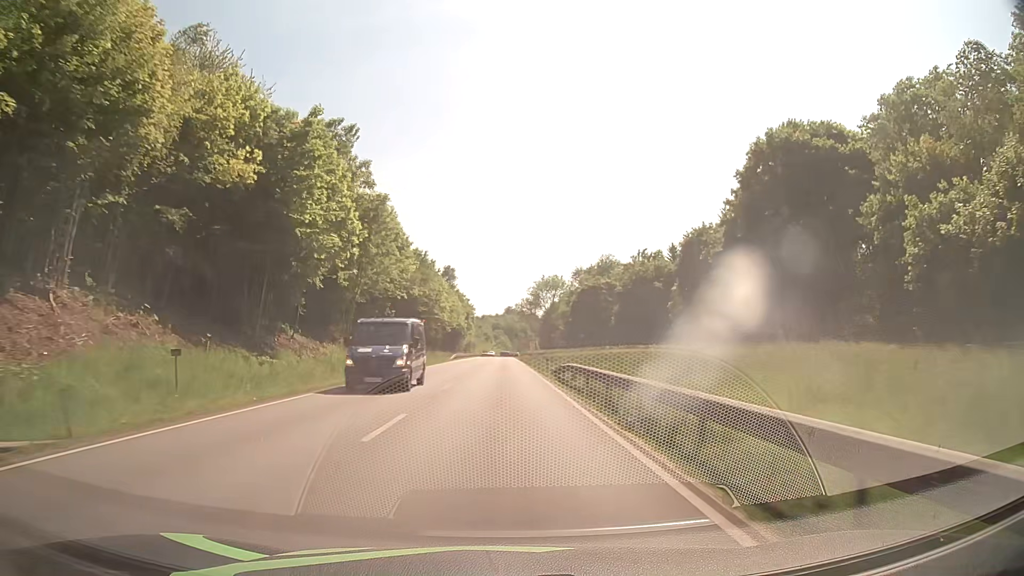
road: primary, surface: asphalt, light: Day
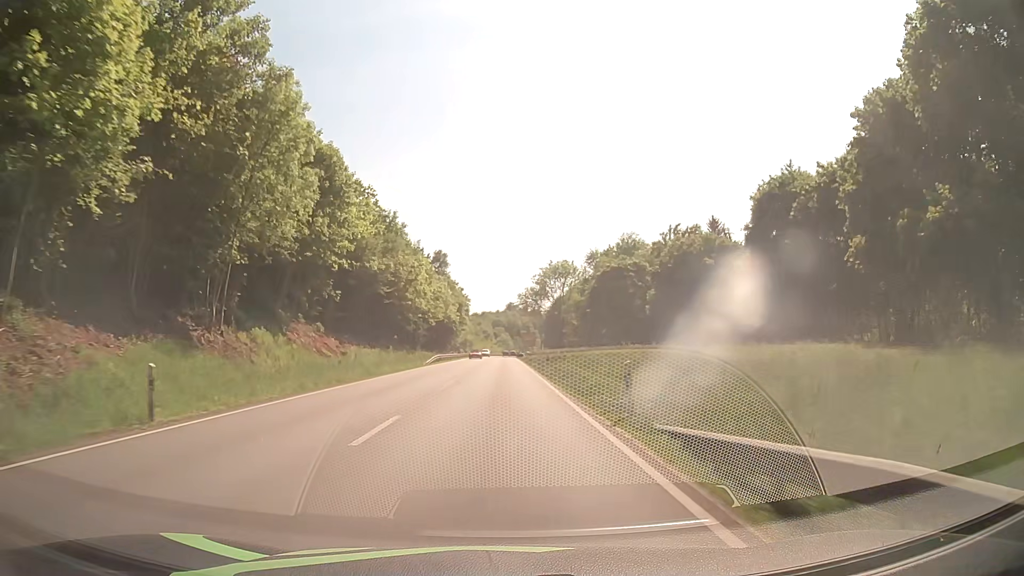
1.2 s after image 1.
(0.0, +24.8) m; 0°
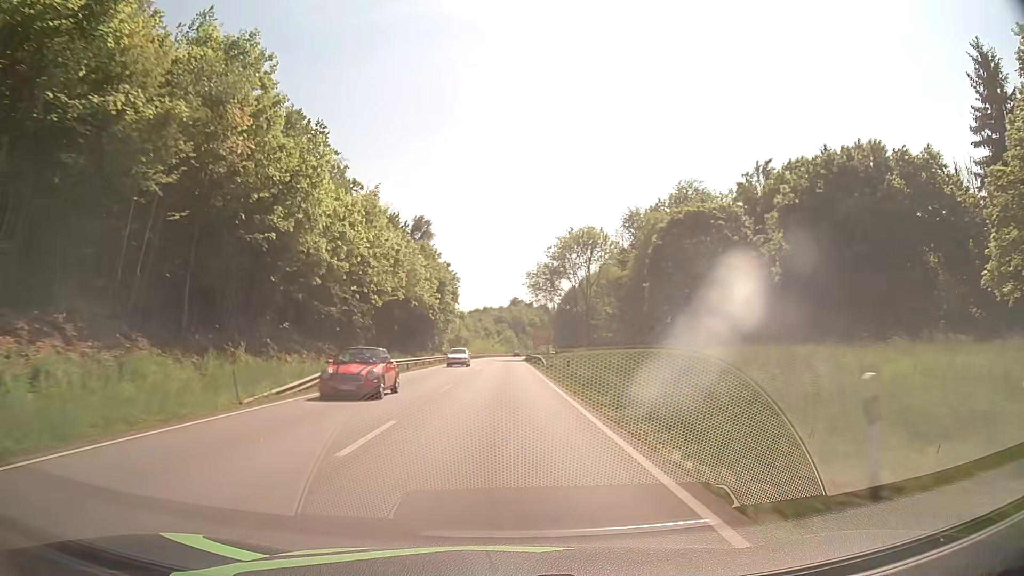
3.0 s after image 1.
(-0.2, +37.5) m; 0°
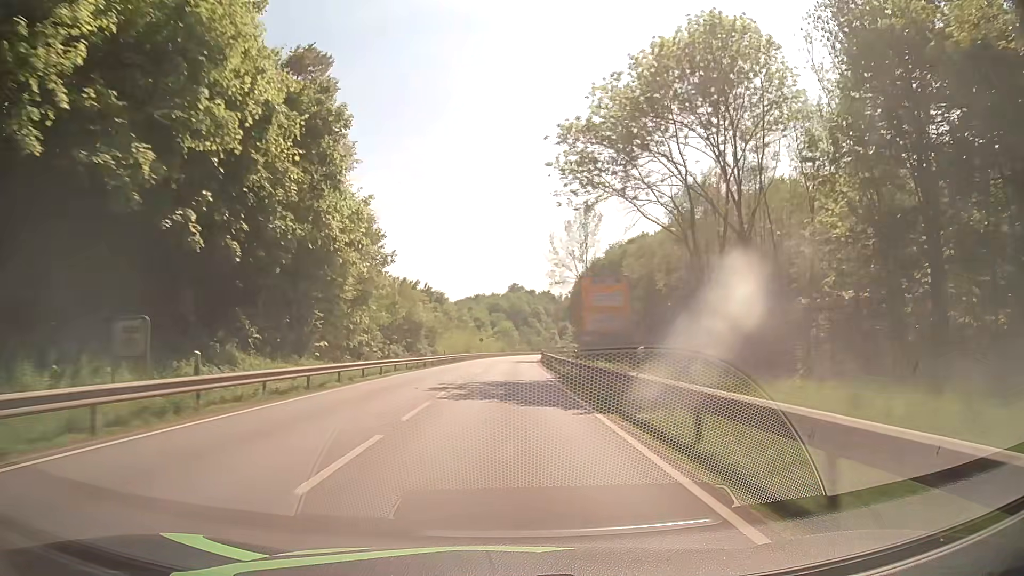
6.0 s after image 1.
(-0.2, +63.0) m; 0°
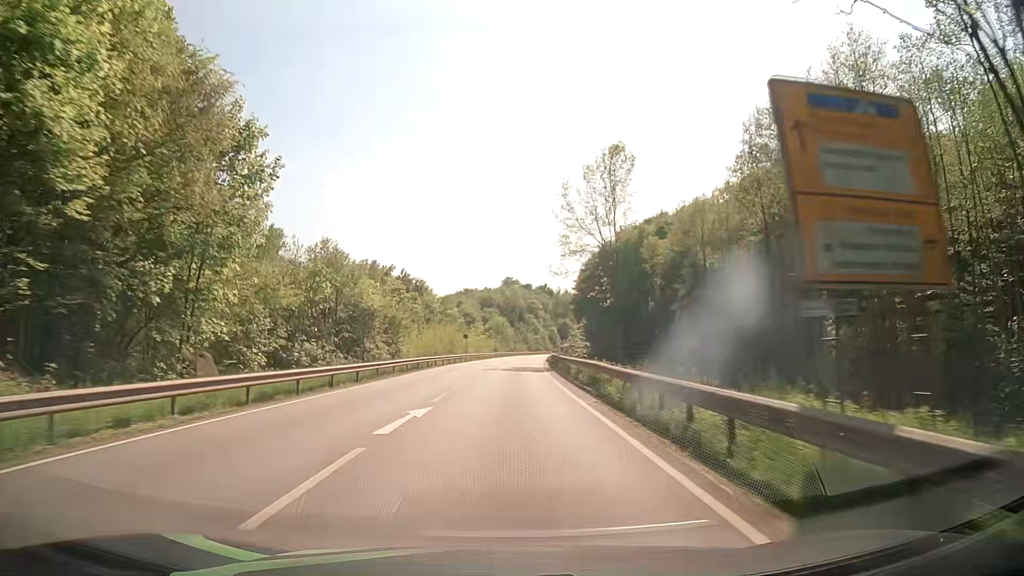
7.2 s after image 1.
(+0.1, +25.3) m; 0°
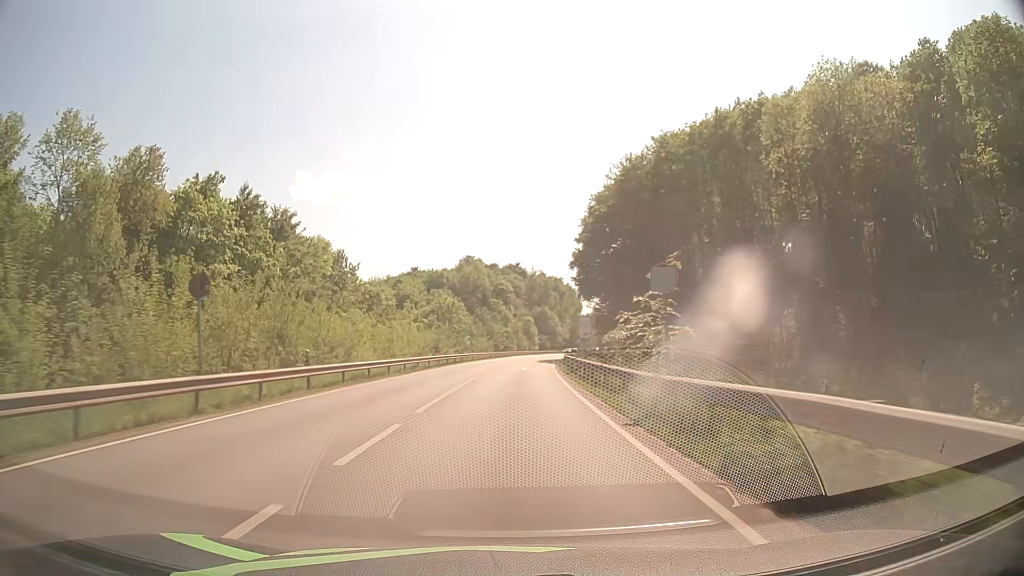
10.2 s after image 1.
(+1.6, +63.2) m; +3°
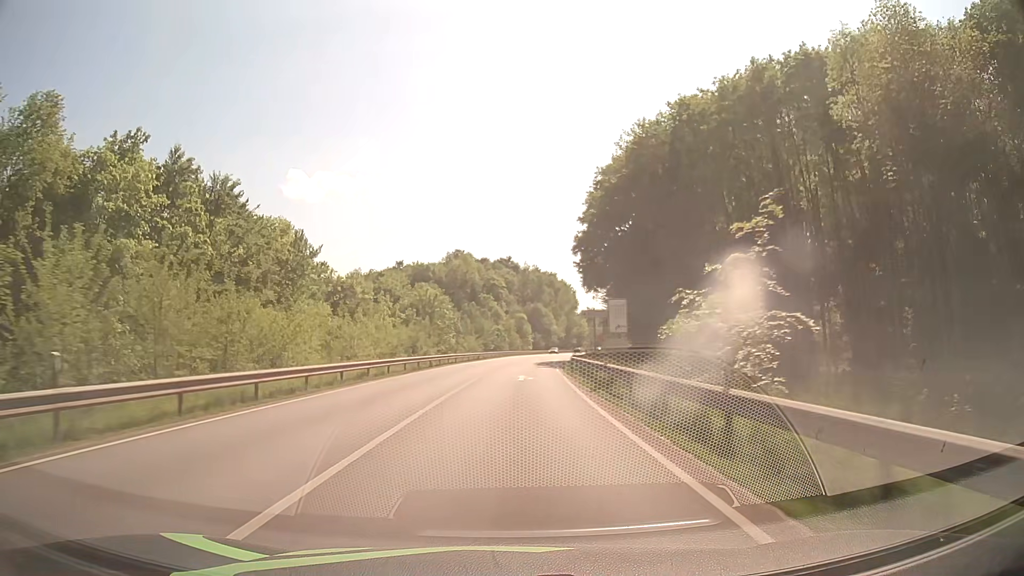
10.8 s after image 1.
(+0.1, +12.6) m; +1°
(0, +10) (0, +20) (+1, +30) (+1, +40) (+2, +50) (+2, +60) (+3, +70) (+4, +80) (+5, +90) (+6, +100) m
